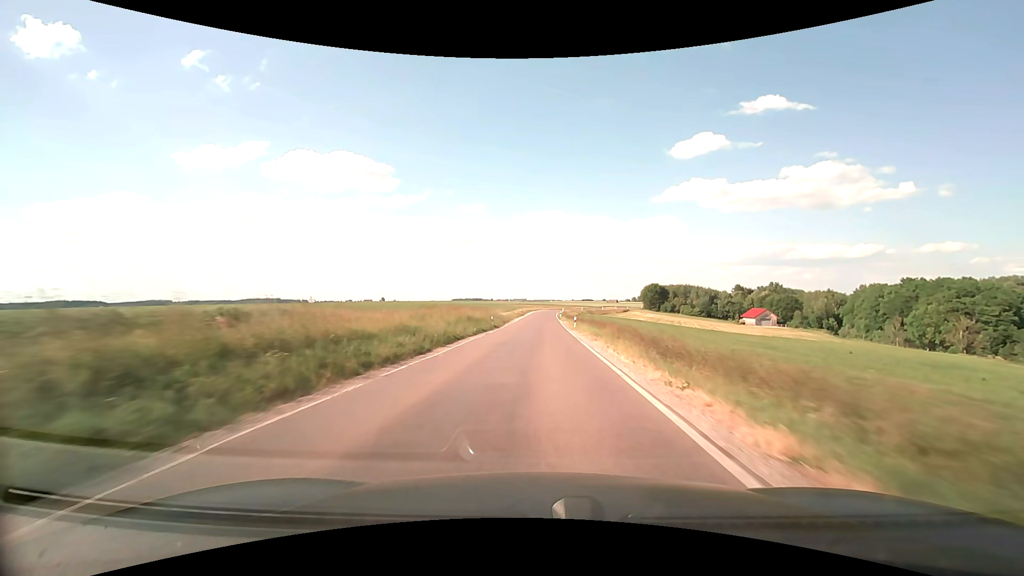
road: secondary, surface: asphalt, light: Day
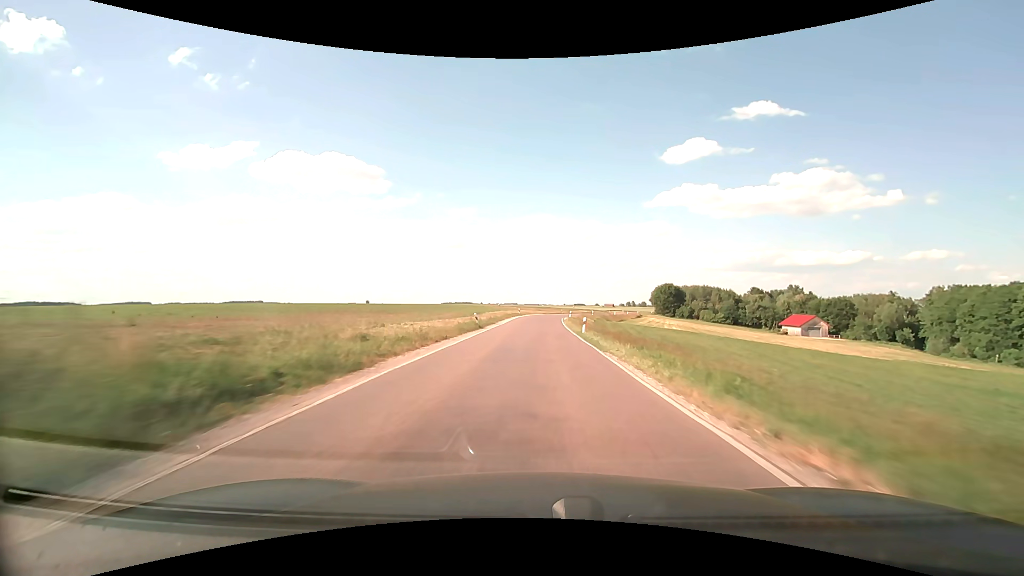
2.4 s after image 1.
(+0.4, +53.6) m; +1°
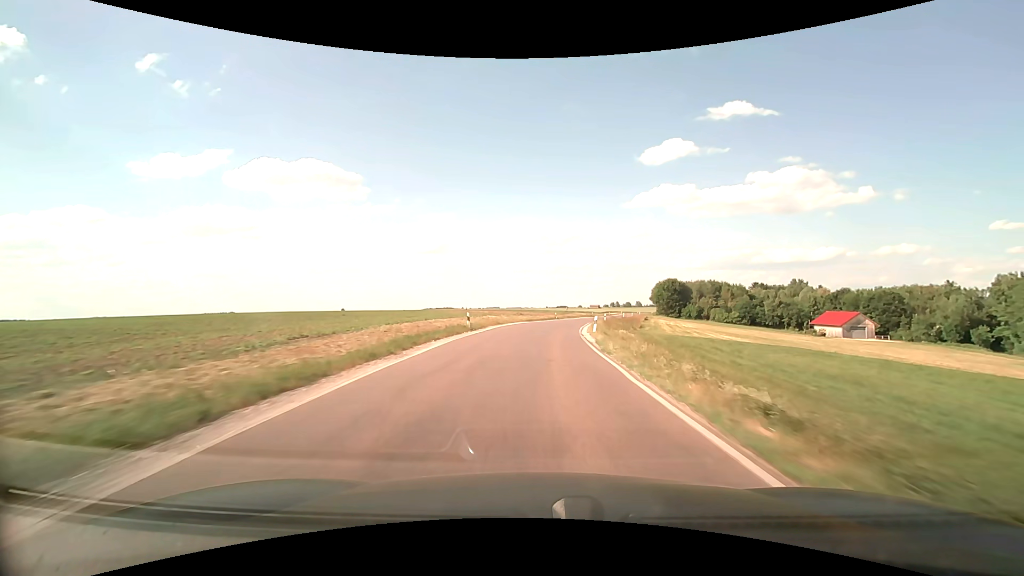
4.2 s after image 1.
(+0.3, +40.9) m; +2°
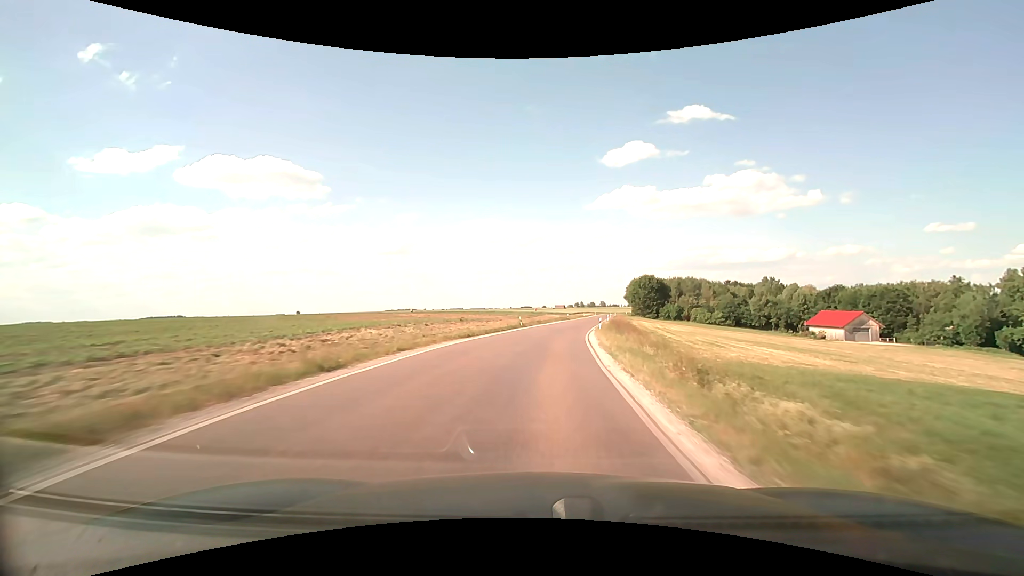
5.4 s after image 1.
(+0.9, +26.8) m; +4°
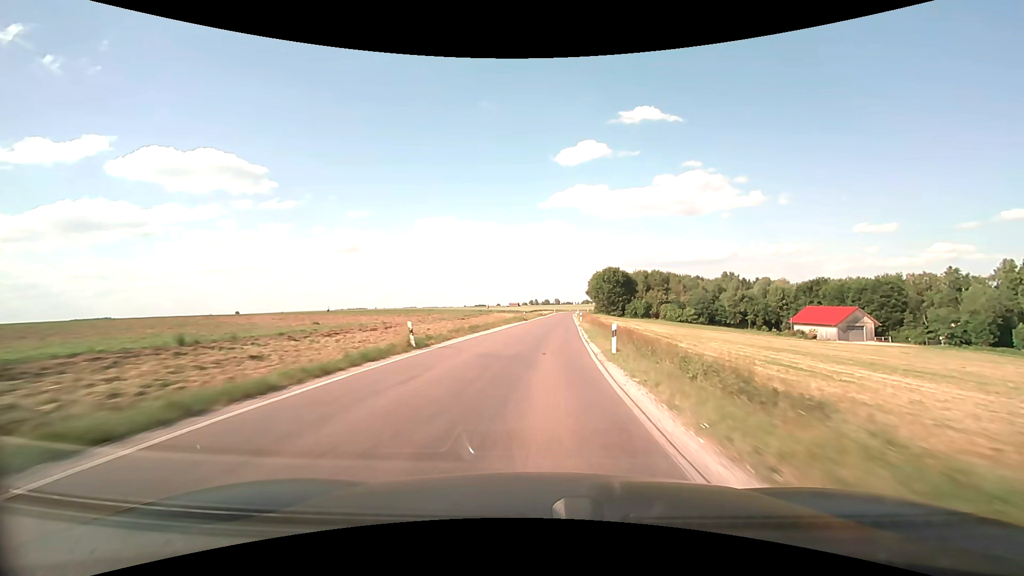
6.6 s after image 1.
(+1.3, +26.1) m; +5°
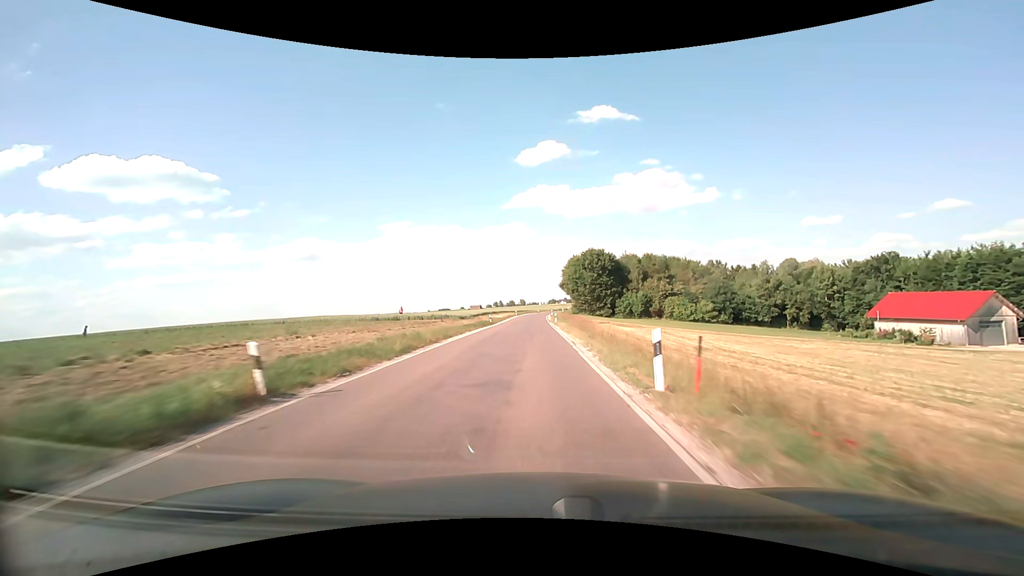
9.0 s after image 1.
(+3.0, +51.8) m; +4°
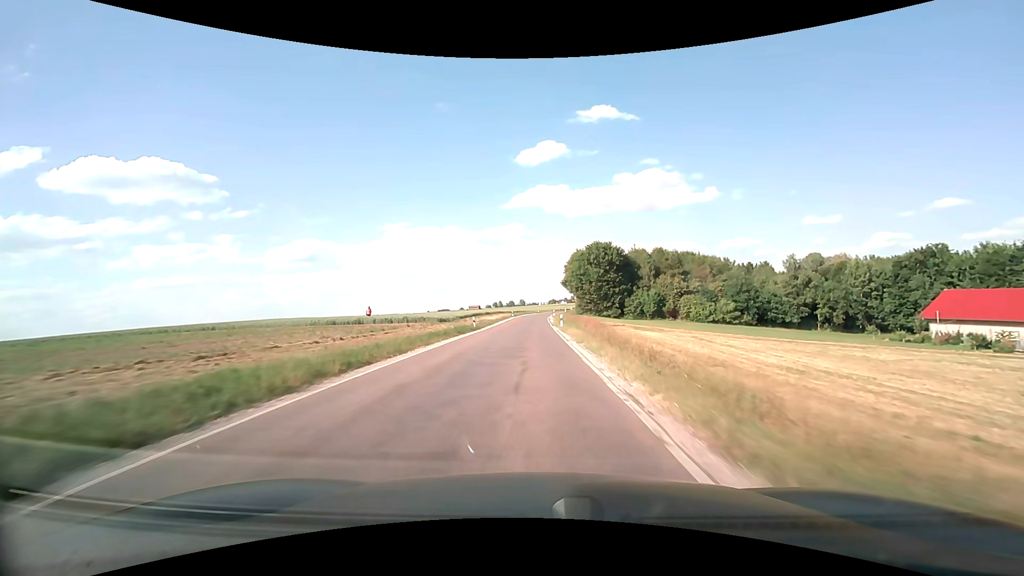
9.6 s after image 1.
(0.0, +13.0) m; 0°
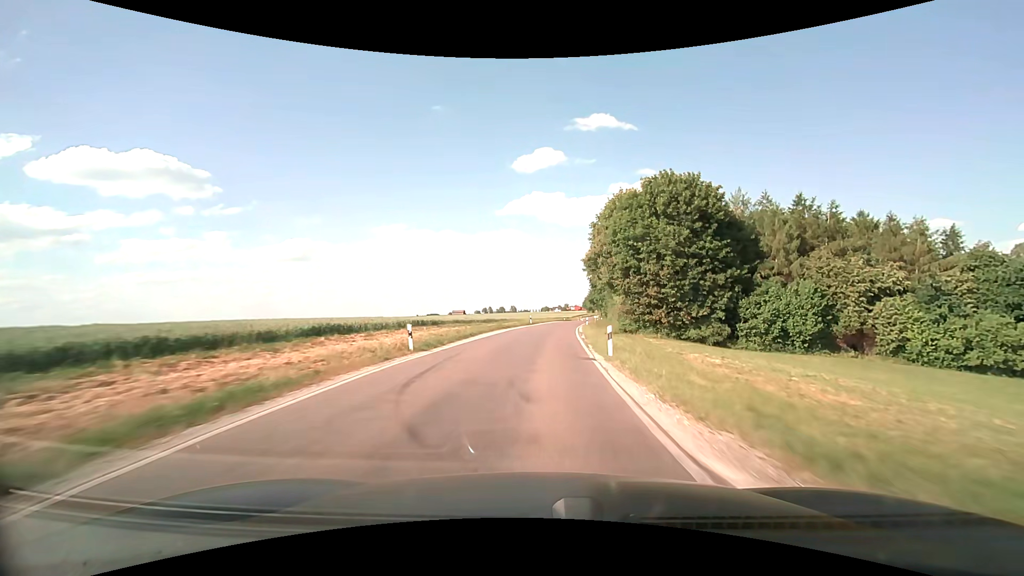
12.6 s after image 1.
(-0.4, +63.8) m; 0°
(0, +10) (0, +20) (+1, +30) (+2, +40) (+3, +50) (+4, +60) (+5, +70) (+7, +80) (+8, +90) (+10, +99) m
